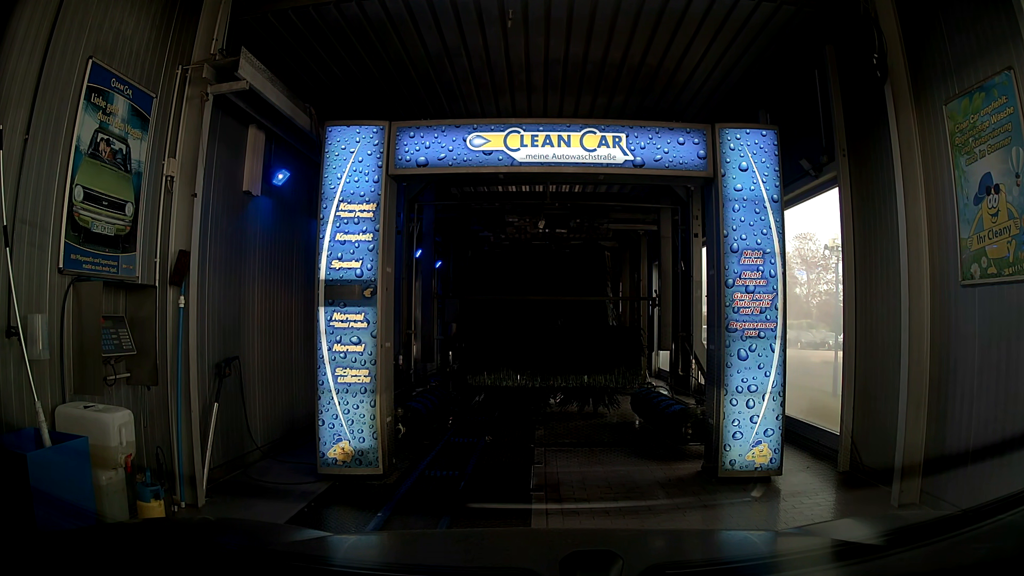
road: service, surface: asphalt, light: Day
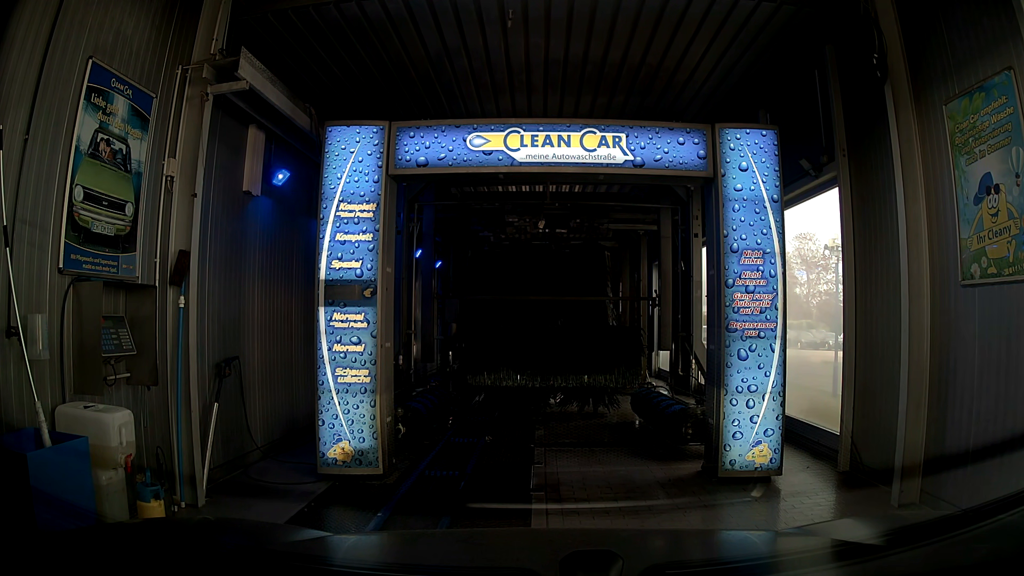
(0.0, 0.0) m; 0°
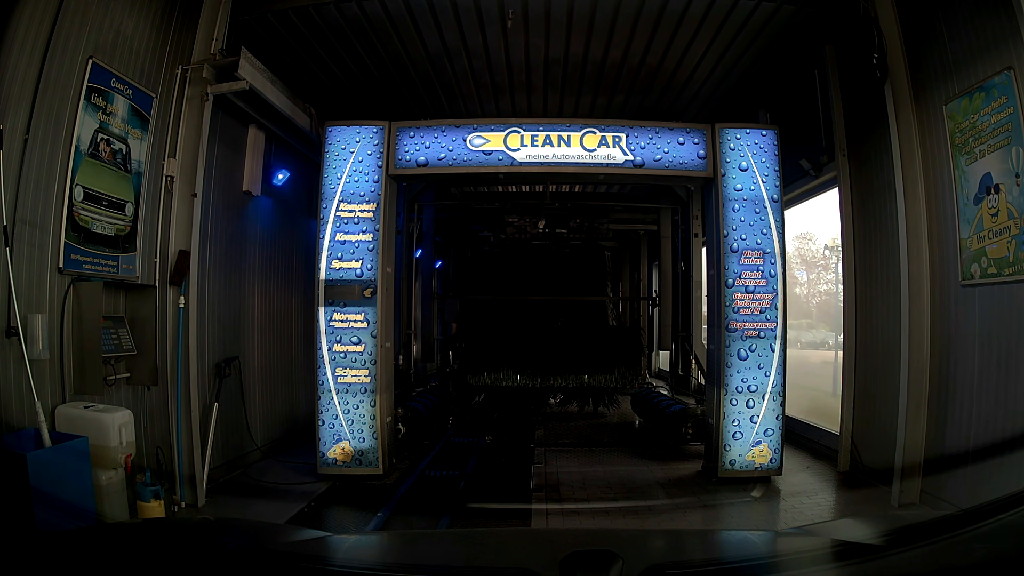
(0.0, 0.0) m; 0°
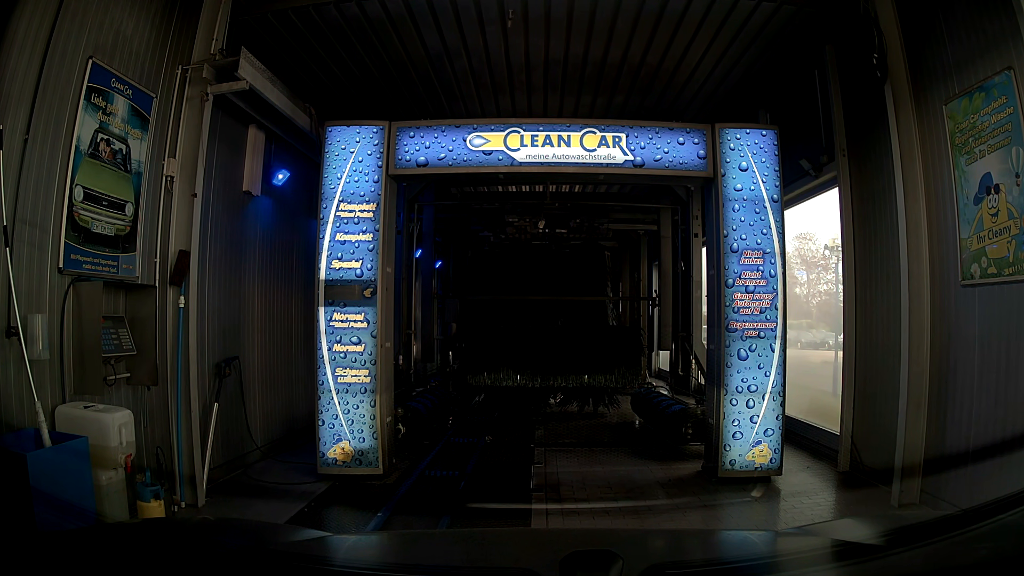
(0.0, 0.0) m; 0°
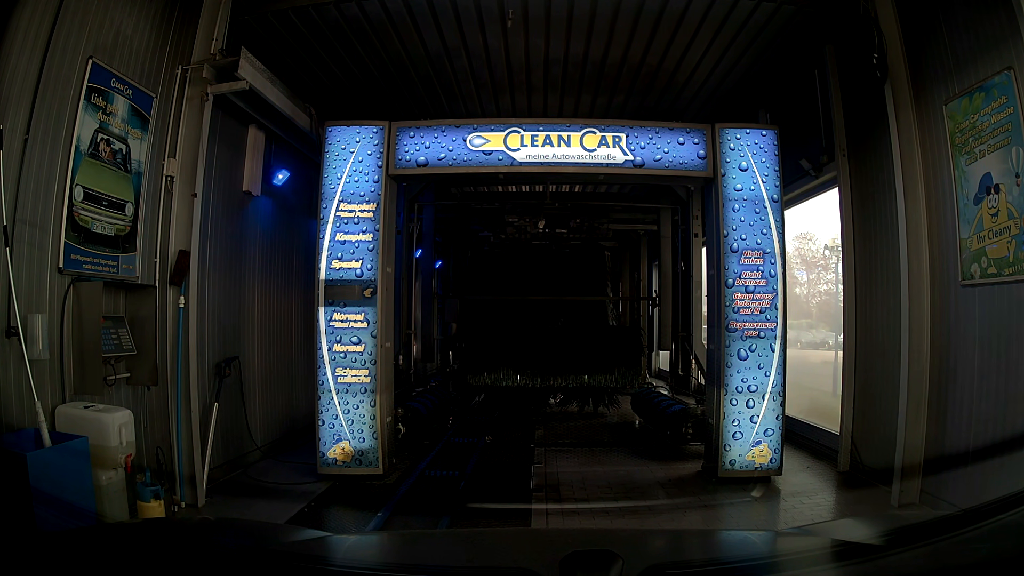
(0.0, 0.0) m; 0°
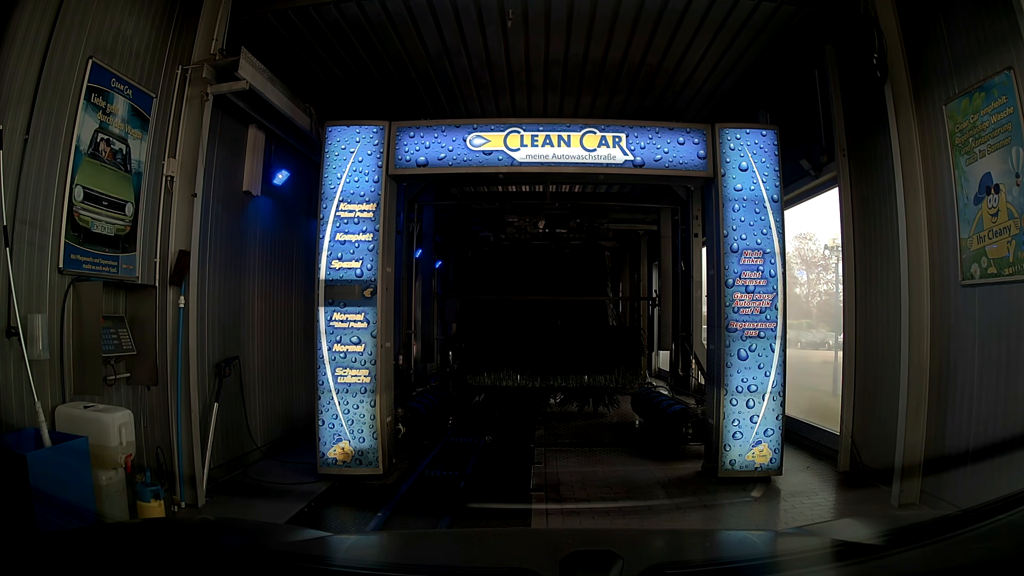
(0.0, 0.0) m; 0°
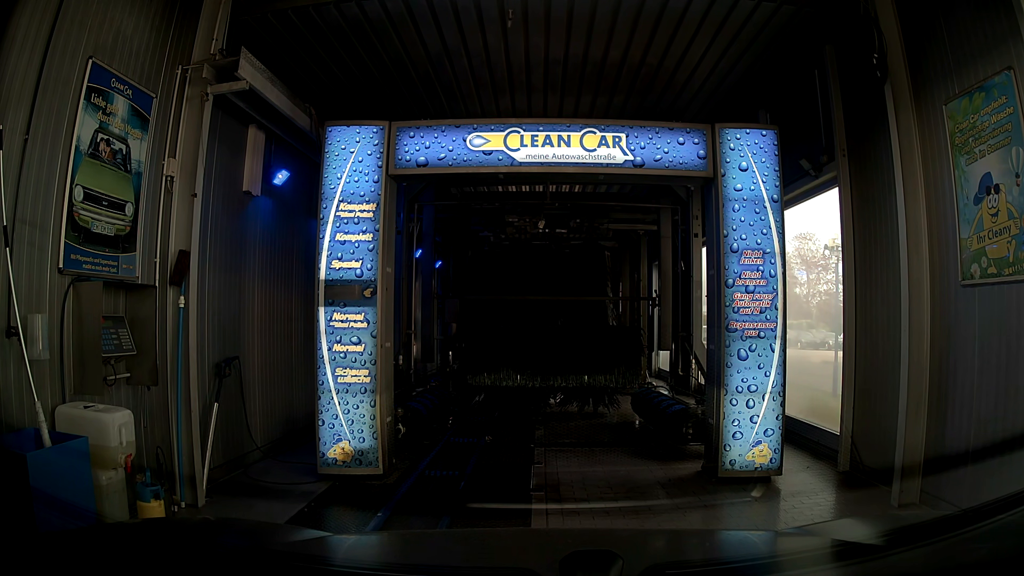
(0.0, 0.0) m; 0°
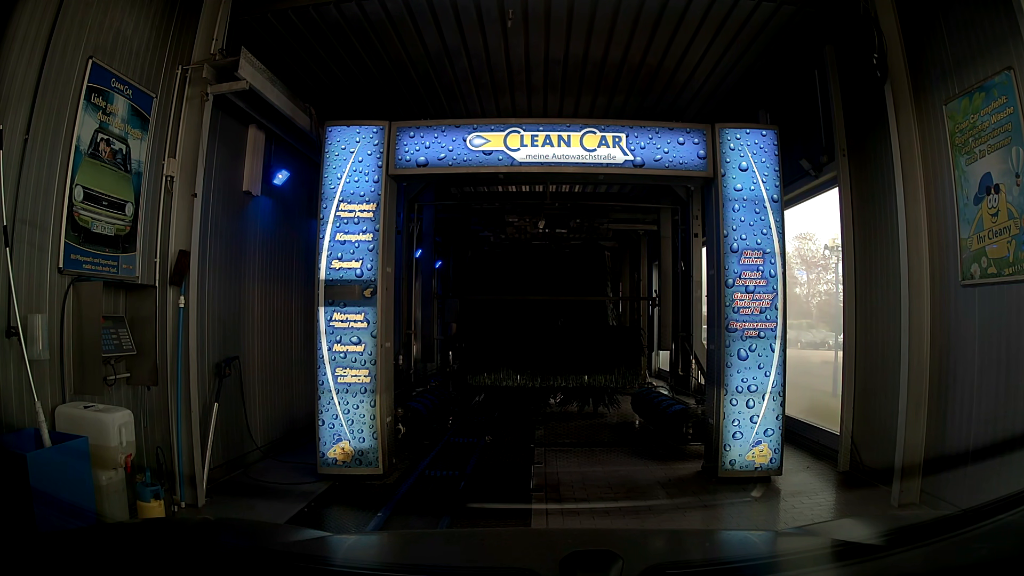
(0.0, 0.0) m; 0°
